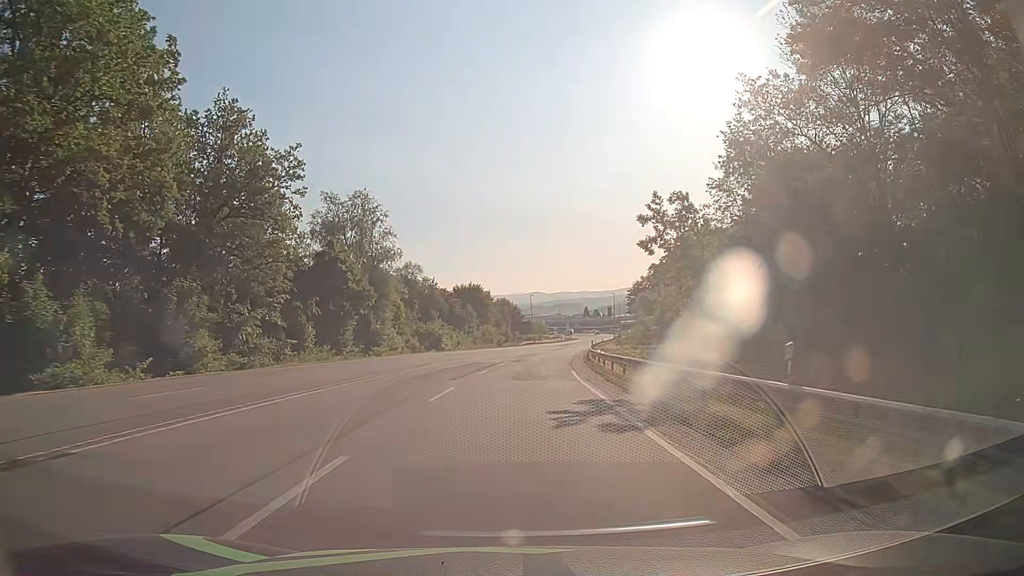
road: secondary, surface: asphalt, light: Day
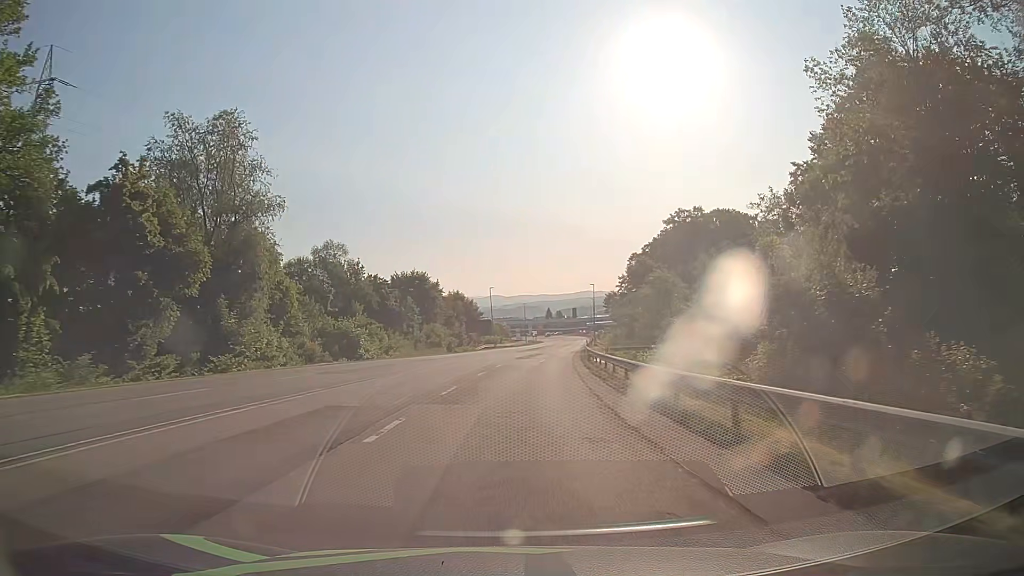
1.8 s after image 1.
(+0.8, +26.9) m; +3°
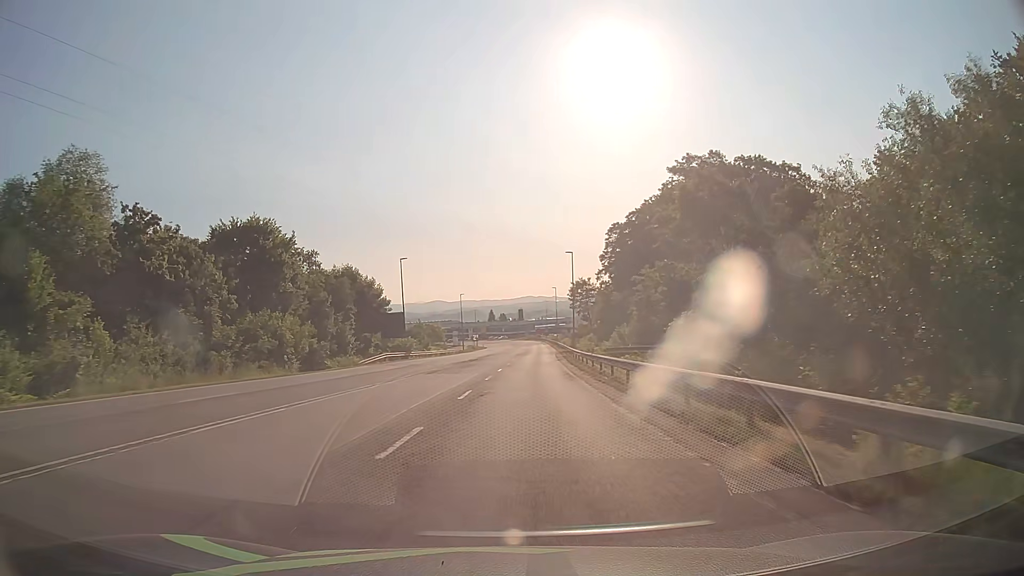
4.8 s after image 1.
(+2.1, +44.8) m; +5°
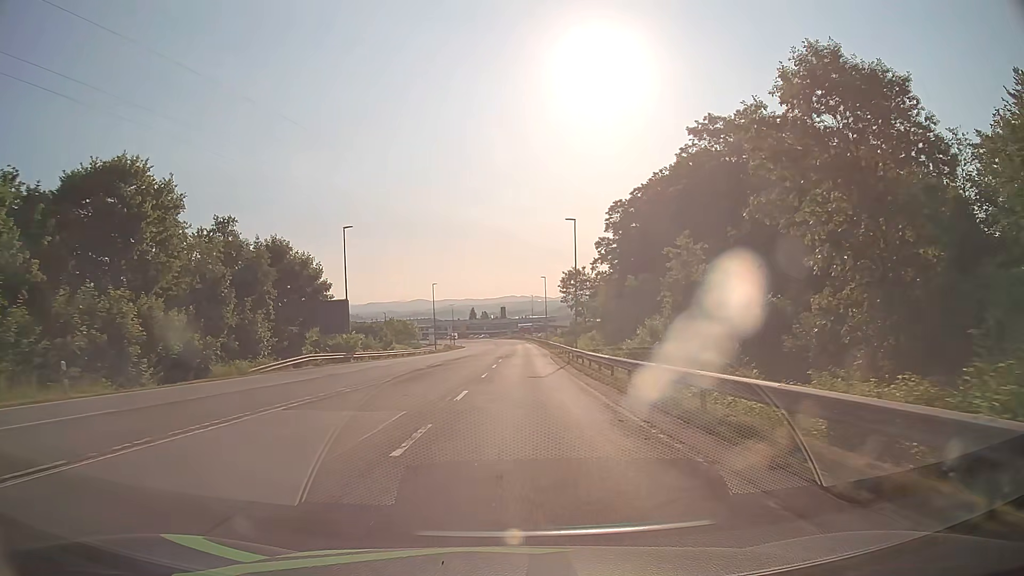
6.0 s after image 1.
(+0.2, +17.9) m; +1°
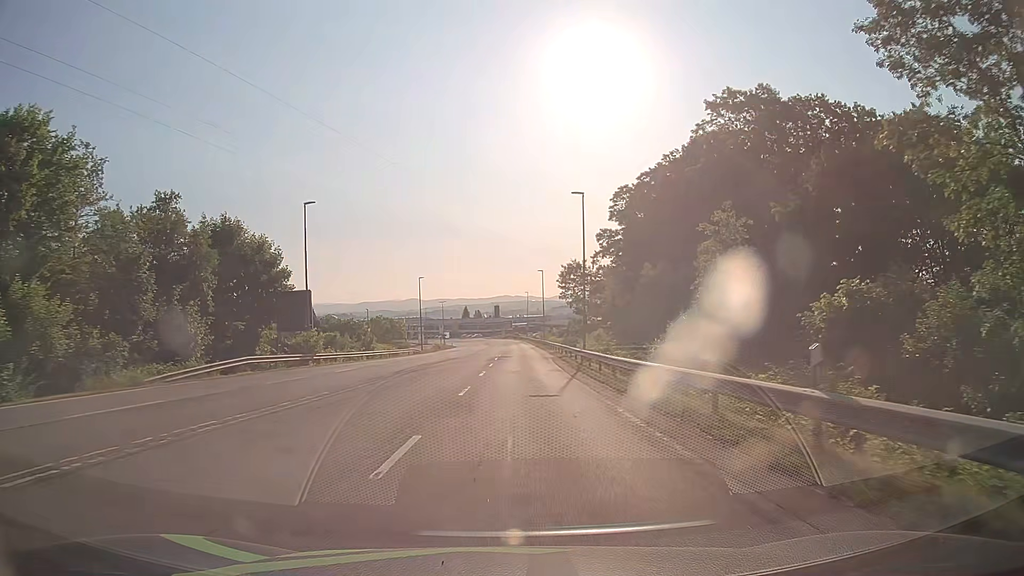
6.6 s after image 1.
(+0.1, +9.0) m; +1°
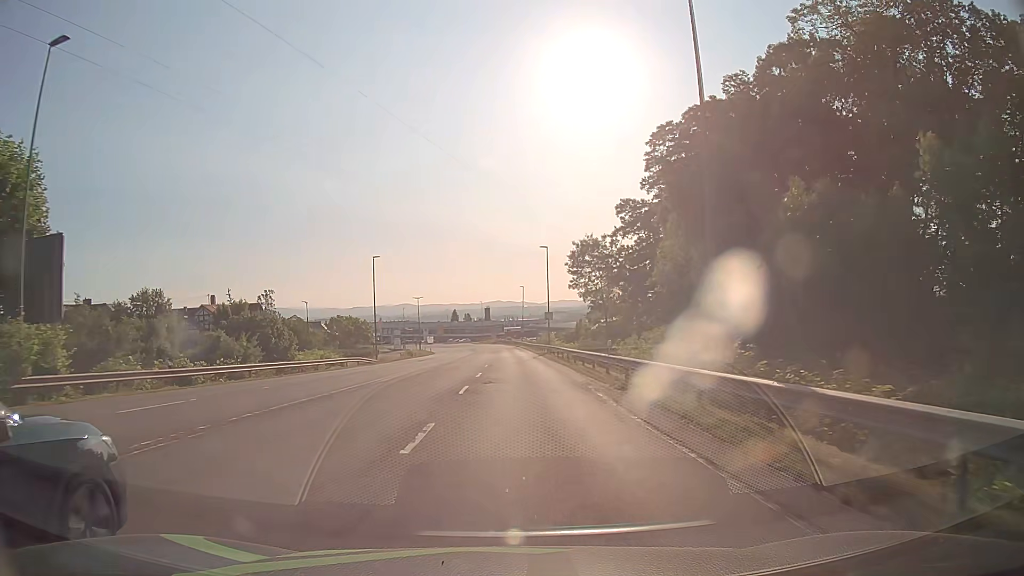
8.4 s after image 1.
(+0.3, +26.9) m; +1°
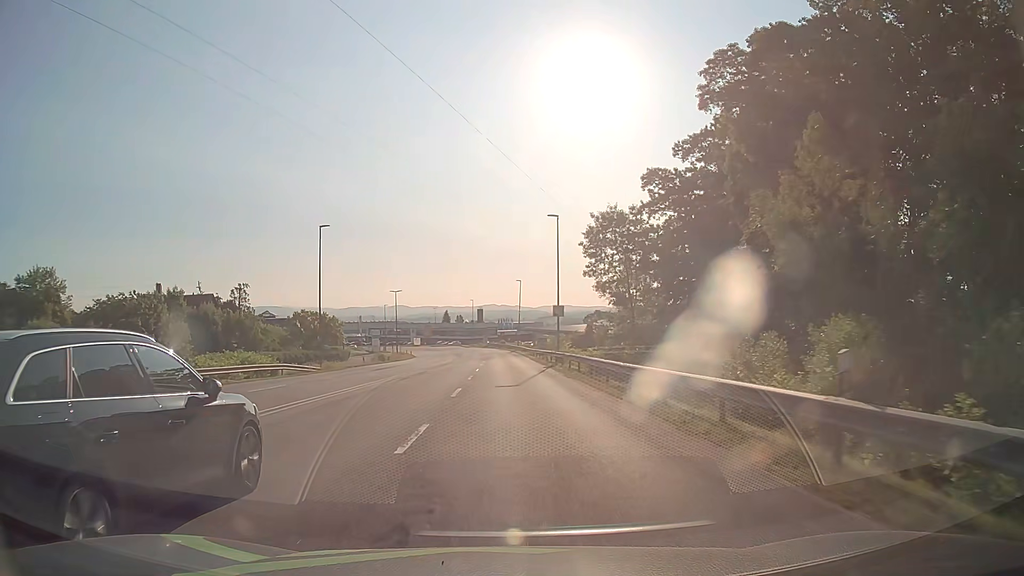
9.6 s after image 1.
(0.0, +17.8) m; 0°
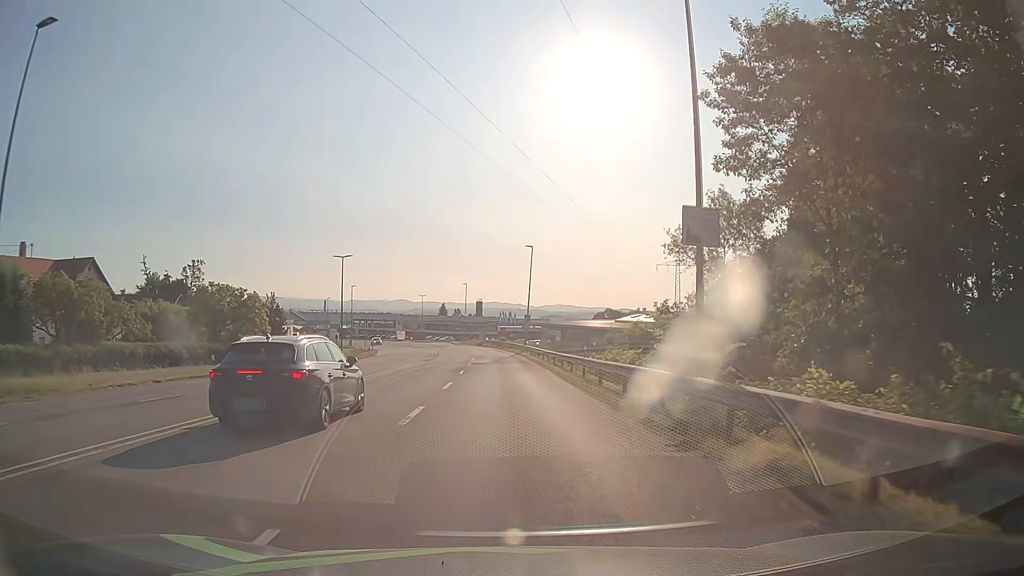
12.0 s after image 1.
(0.0, +33.3) m; 0°
(0, +10) (0, +20) (0, +30) (0, +40) (-1, +50) (-1, +60) (-2, +70) (-3, +80) (-5, +90) (-7, +100) m
